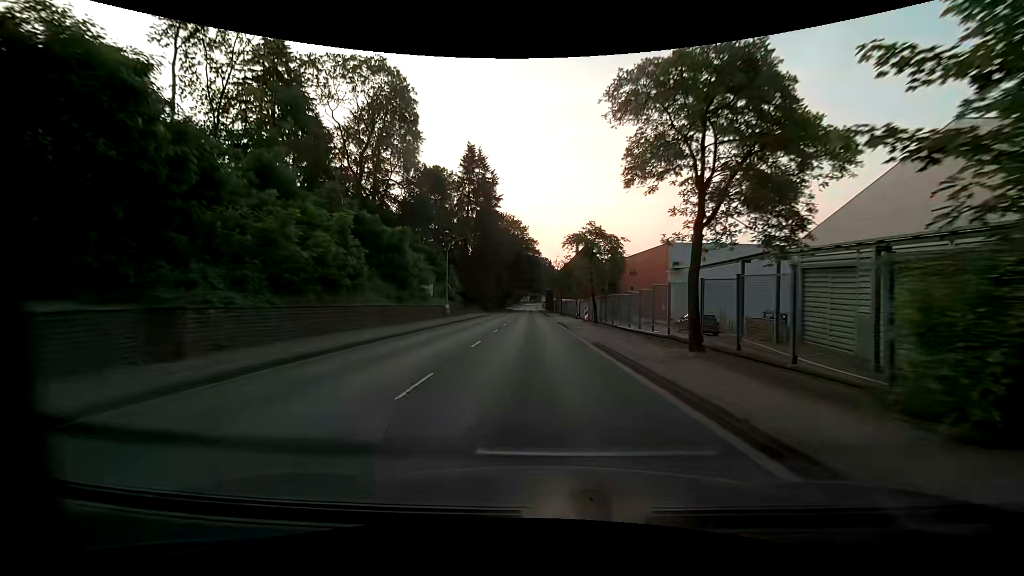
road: primary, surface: asphalt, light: Day
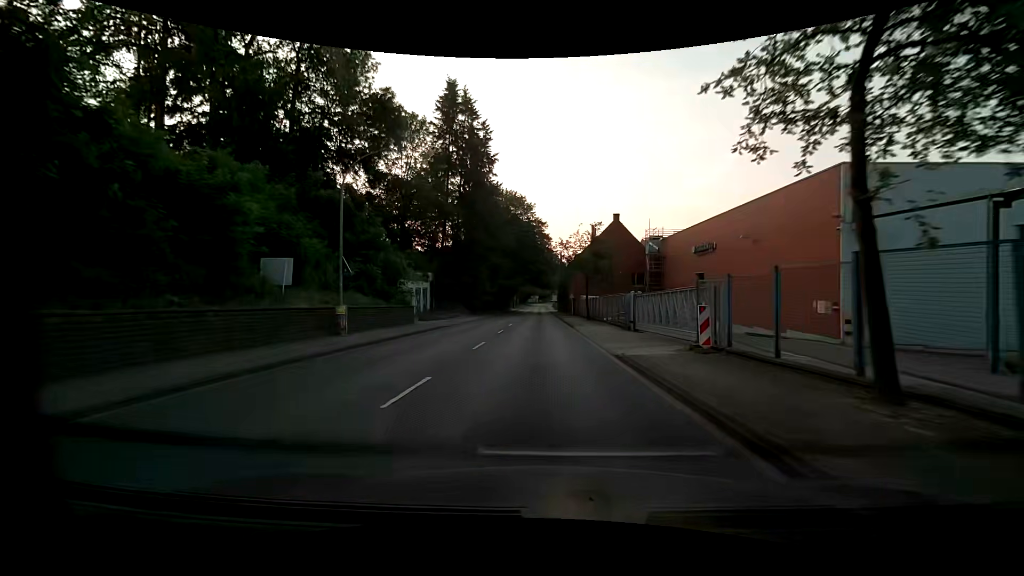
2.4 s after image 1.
(-0.4, +27.2) m; -1°
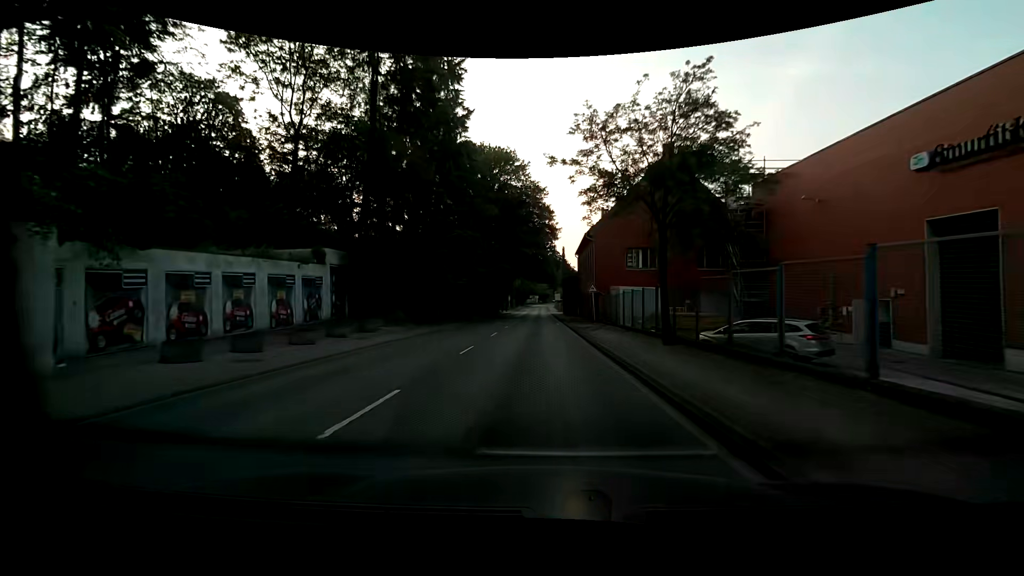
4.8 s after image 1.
(+0.1, +28.2) m; 0°
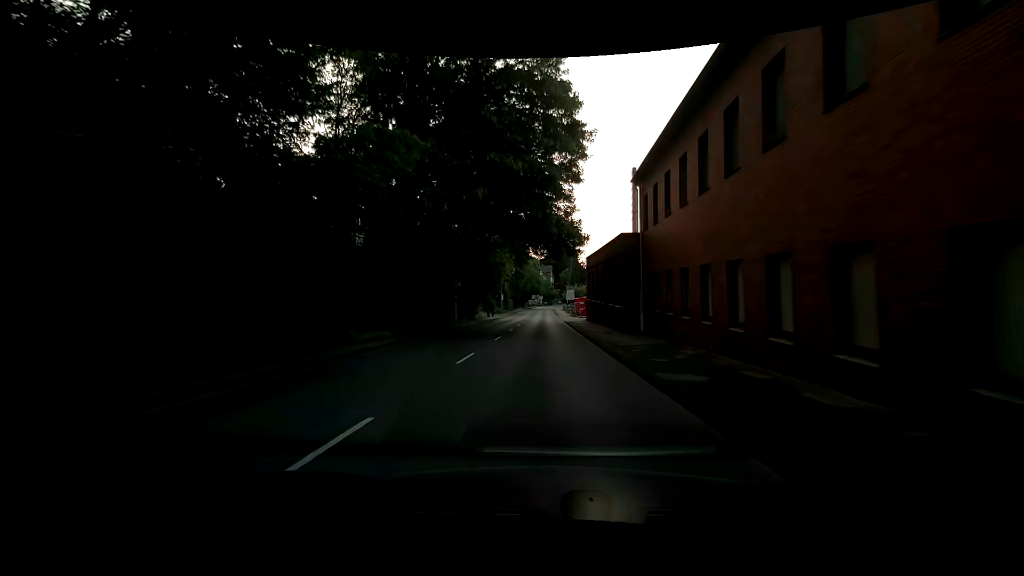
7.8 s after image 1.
(-0.4, +37.6) m; -1°
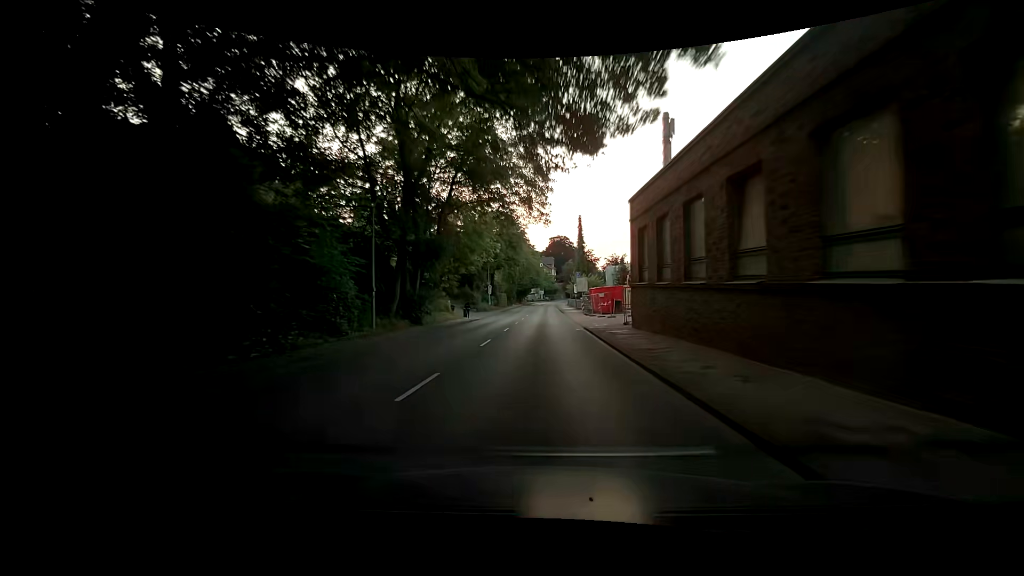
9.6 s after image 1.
(+0.1, +23.2) m; 0°
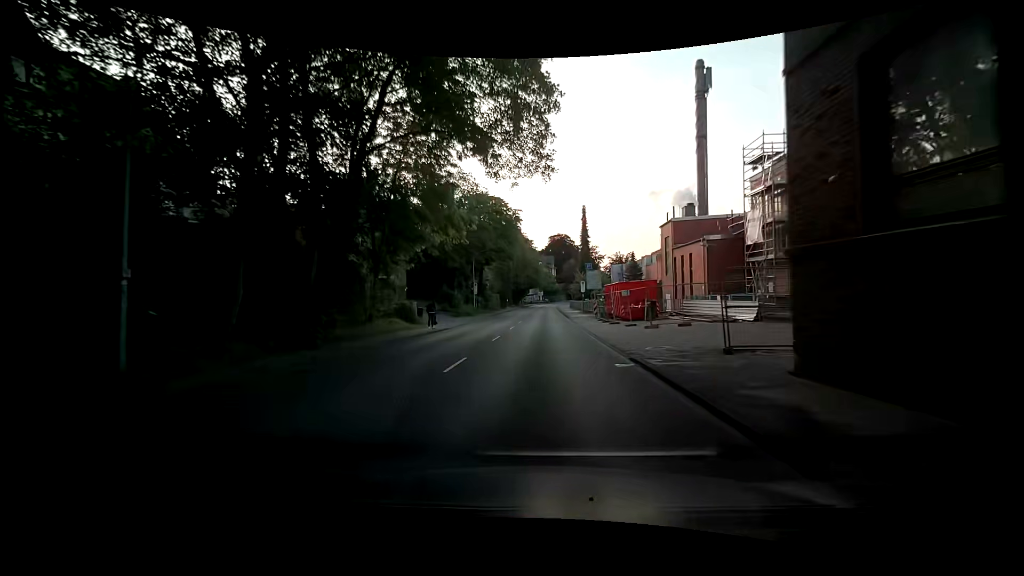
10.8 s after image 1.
(+0.1, +14.6) m; 0°
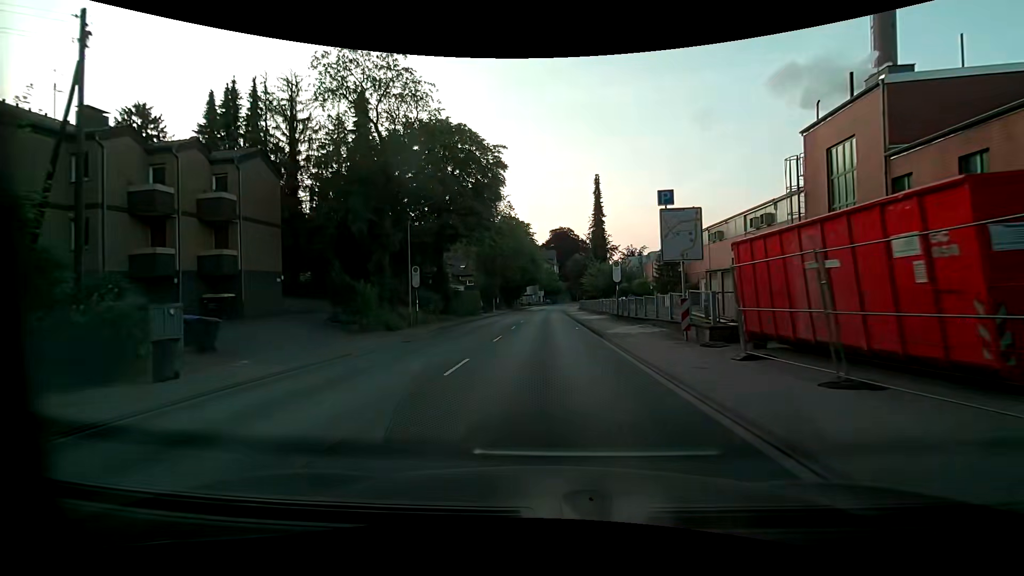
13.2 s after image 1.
(0.0, +27.2) m; 0°
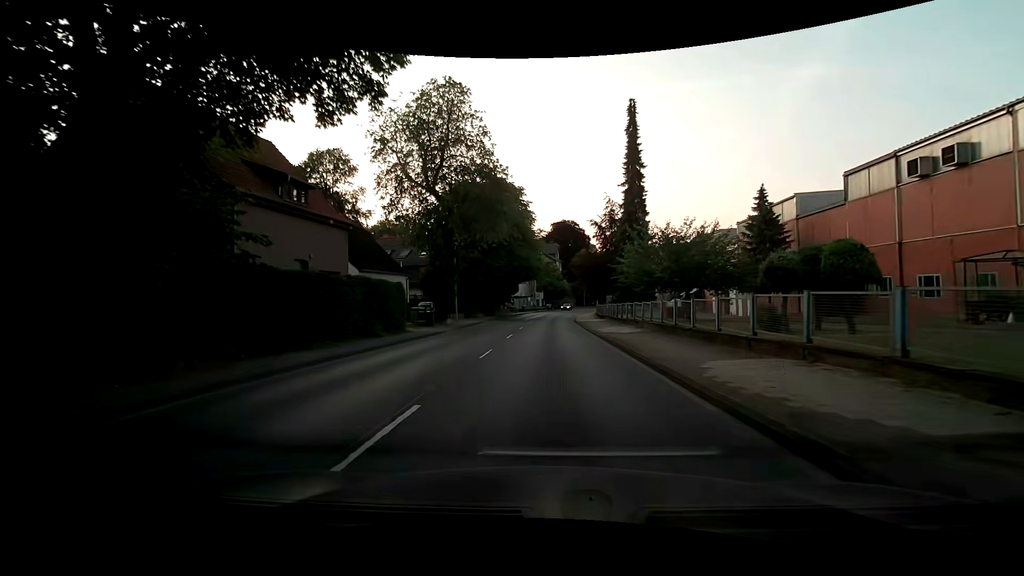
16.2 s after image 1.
(-0.4, +32.3) m; 0°
(0, +10) (0, +20) (0, +30) (+1, +40) (+1, +50) (+1, +60) (+2, +70) (+2, +80) (+4, +90) (+5, +100) m
